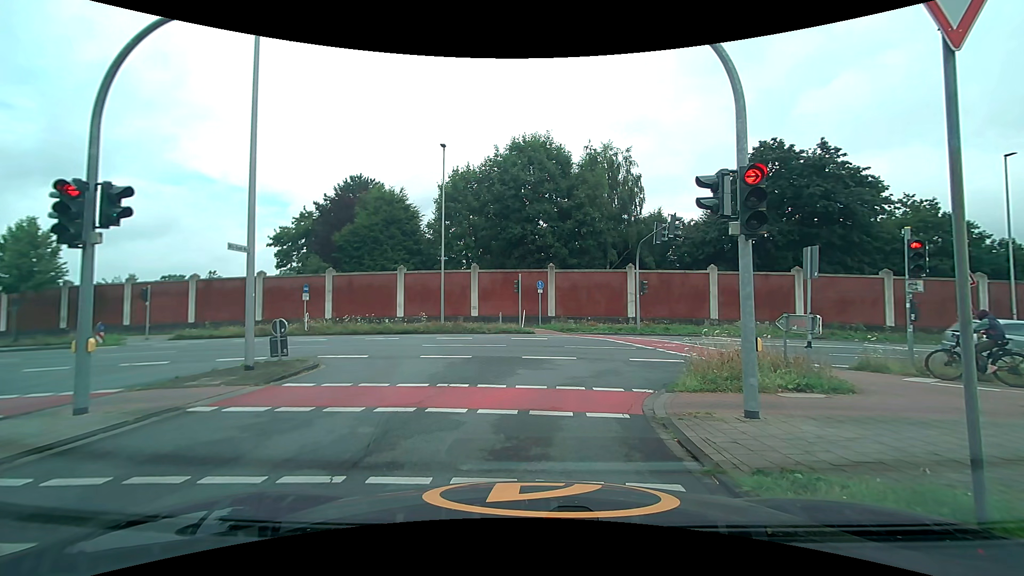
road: unclassified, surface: asphalt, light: Day
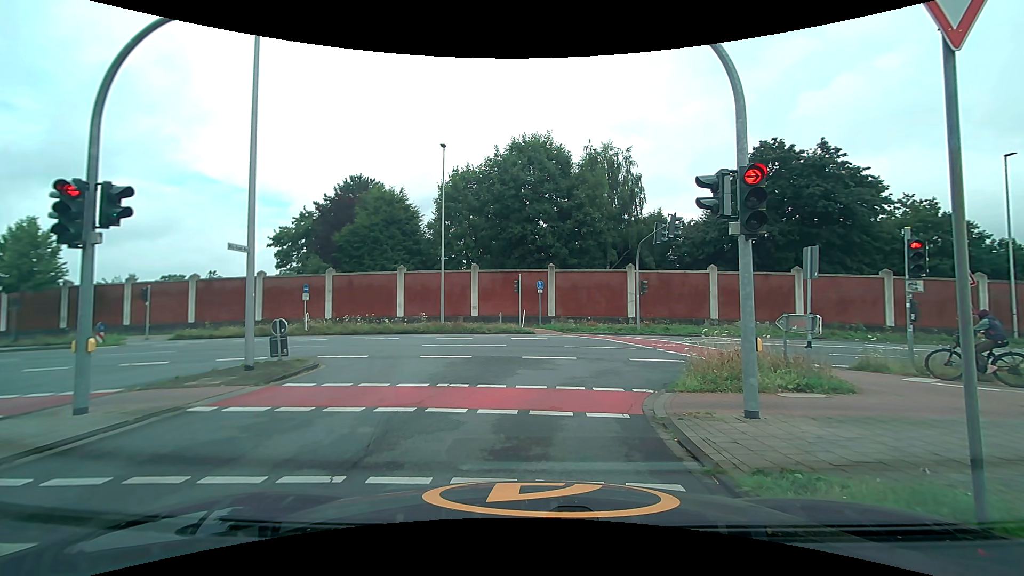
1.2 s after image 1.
(0.0, 0.0) m; 0°
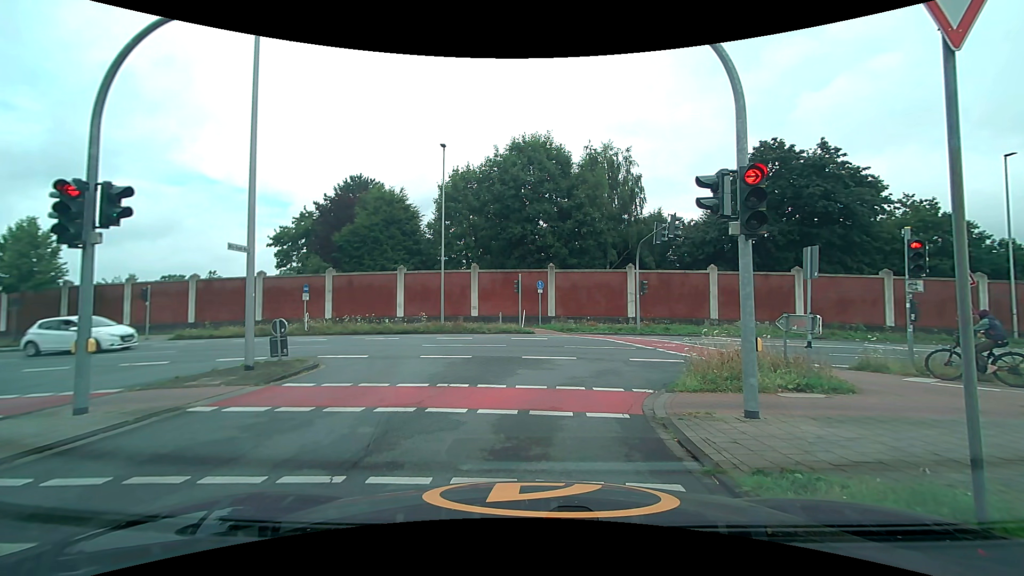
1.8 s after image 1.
(0.0, 0.0) m; 0°
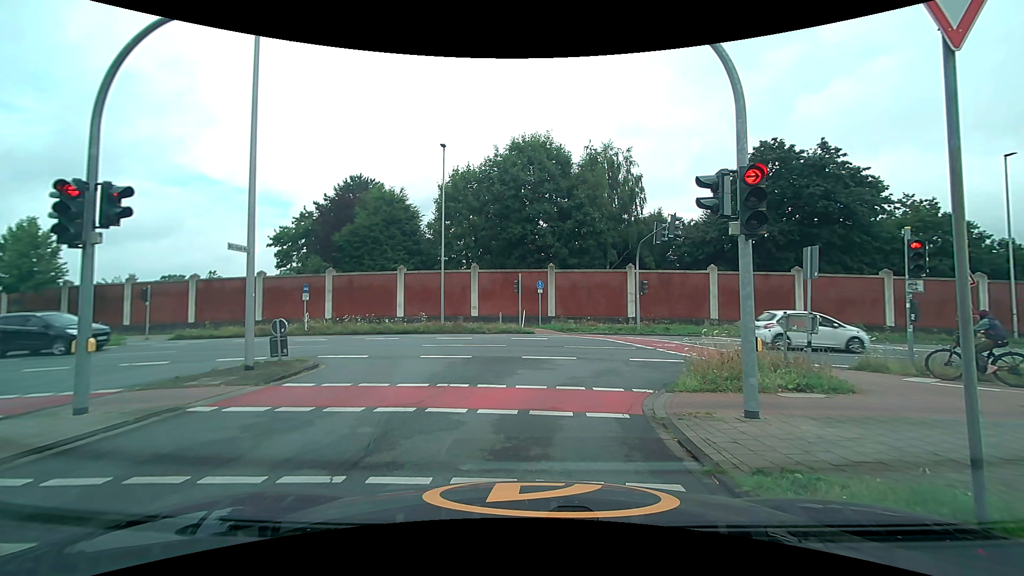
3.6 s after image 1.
(0.0, 0.0) m; 0°
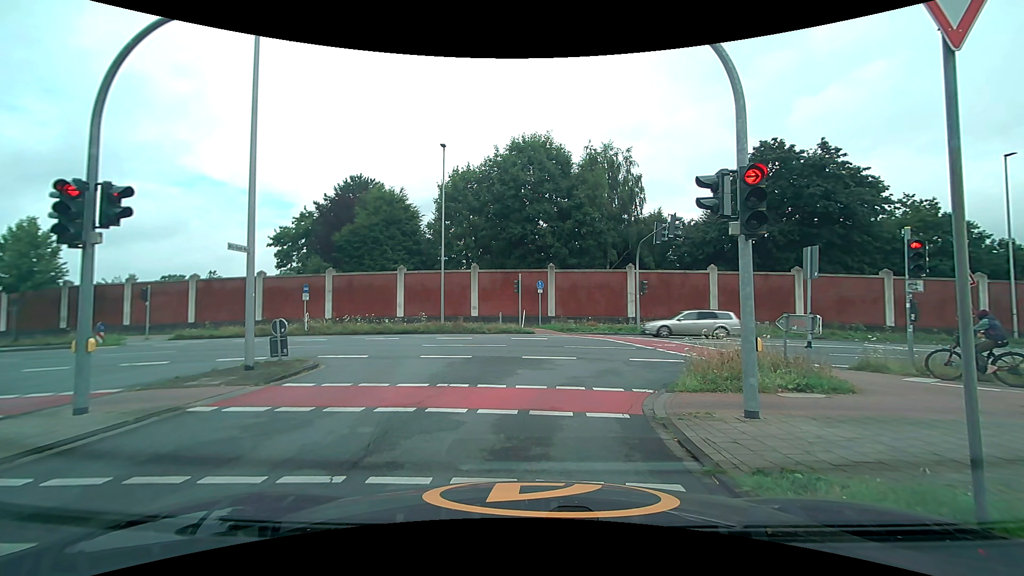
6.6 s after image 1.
(0.0, 0.0) m; 0°
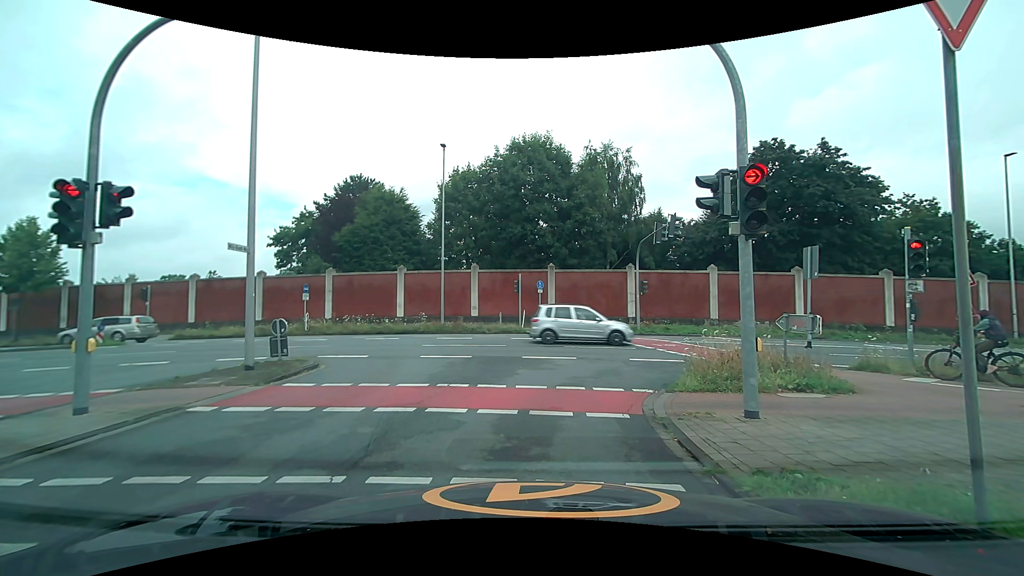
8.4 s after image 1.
(0.0, 0.0) m; 0°
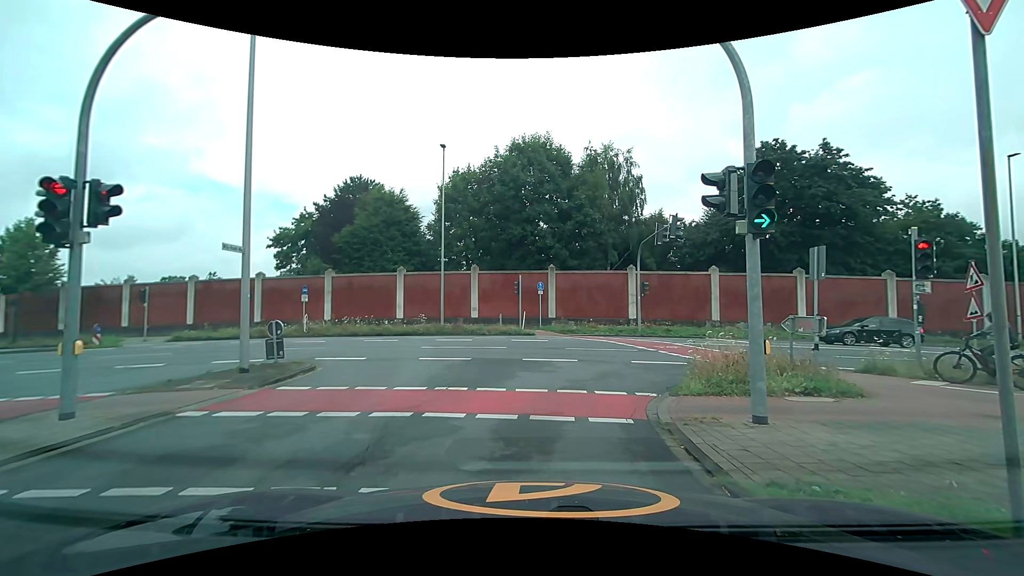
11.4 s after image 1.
(0.0, +0.2) m; 0°
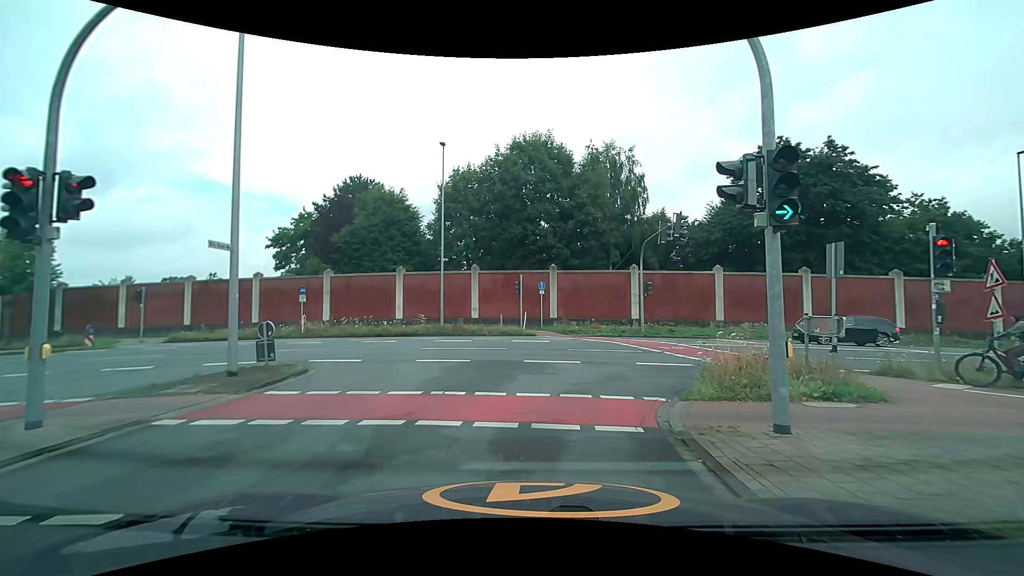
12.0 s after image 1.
(0.0, +0.5) m; 0°
(0, +10) (+7, +17) (+16, +18) (+26, +18) (+36, +18) (+46, +17) (+56, +17) (+66, +17) (+76, +17) (+86, +17) m
